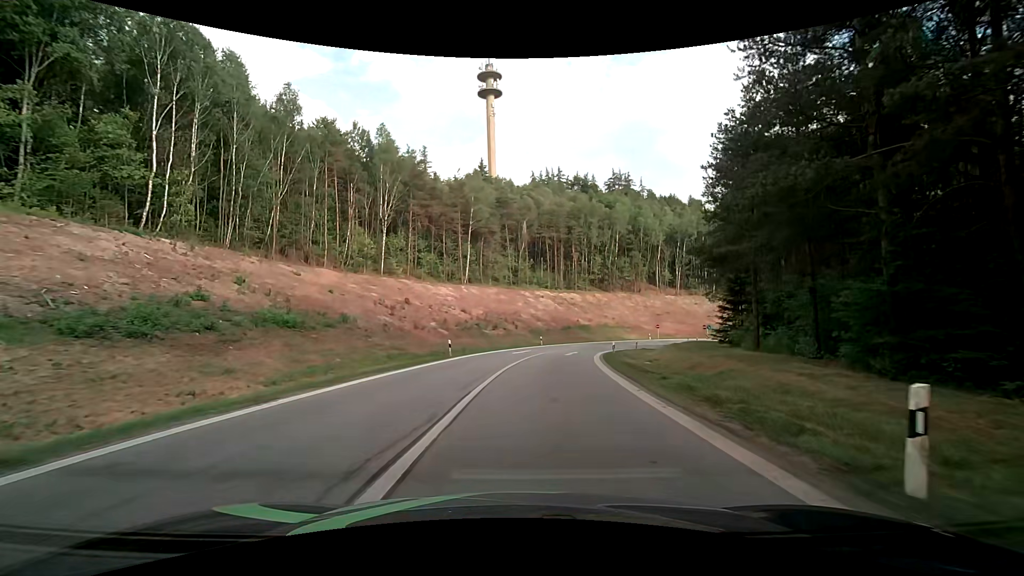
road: motorway_link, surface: asphalt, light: Day
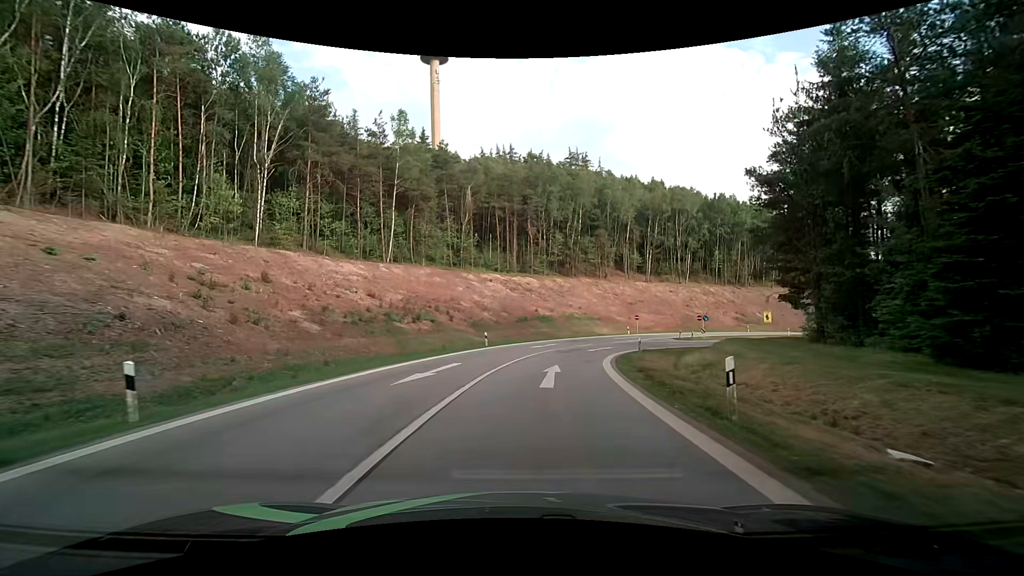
(+1.2, +21.5) m; +6°
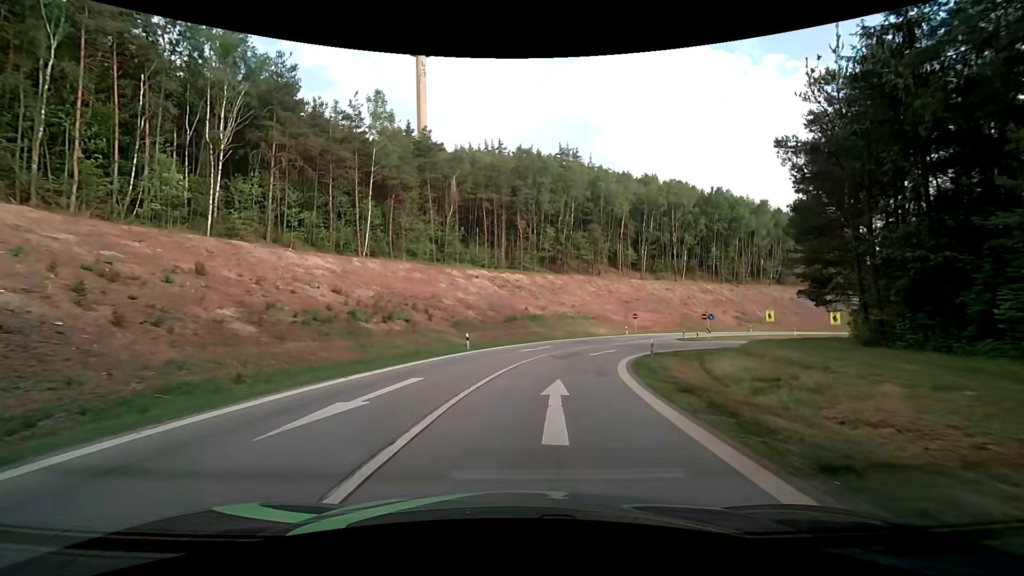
(+0.1, +5.8) m; +1°
(0, +10) (+2, +20) (+4, +30) (+8, +39) (+13, +47) (+21, +54) (+29, +59) (+39, +62) (+49, +63) (+59, +62) m
